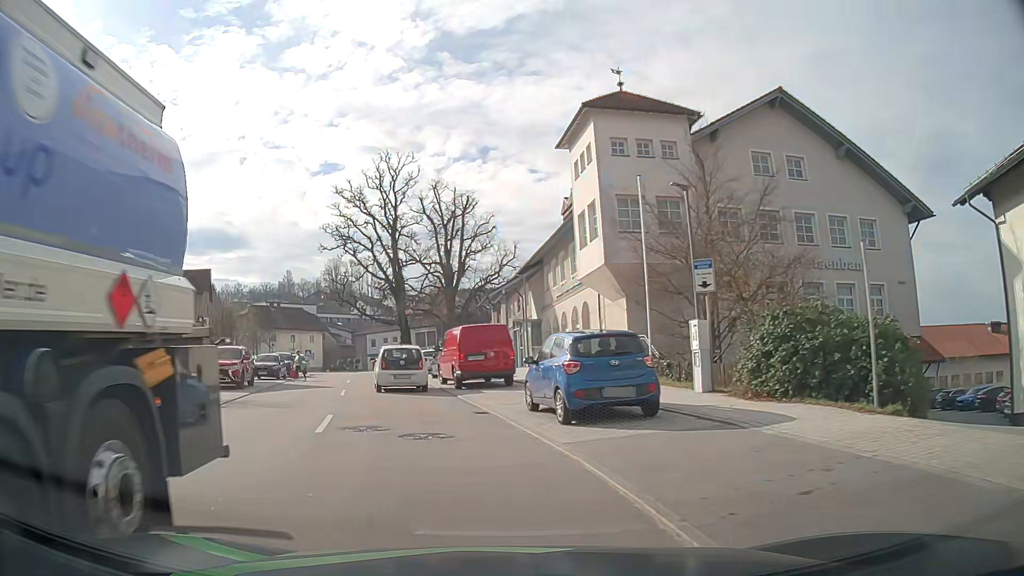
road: tertiary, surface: asphalt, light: Day
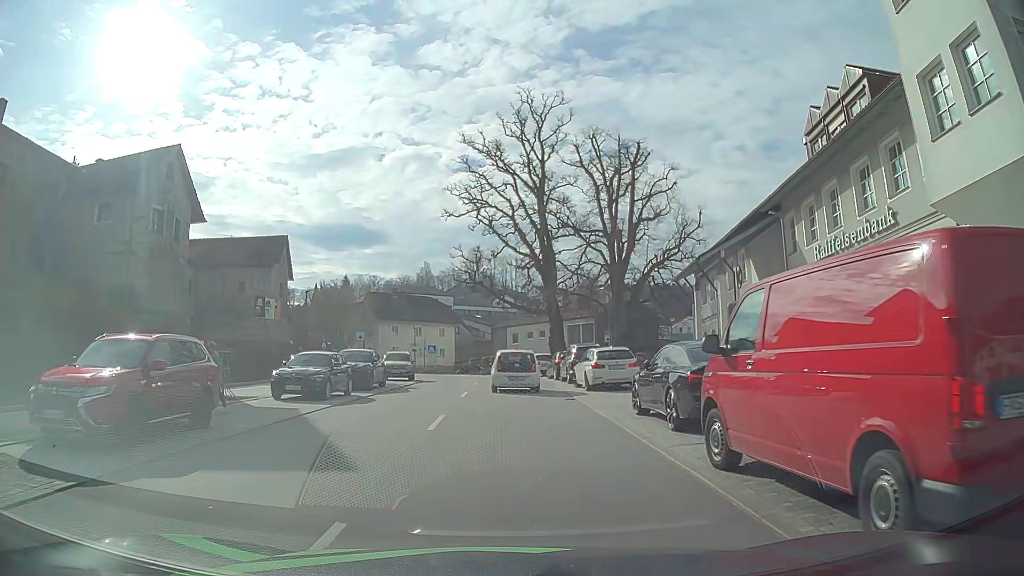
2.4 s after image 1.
(-2.8, +17.5) m; -12°
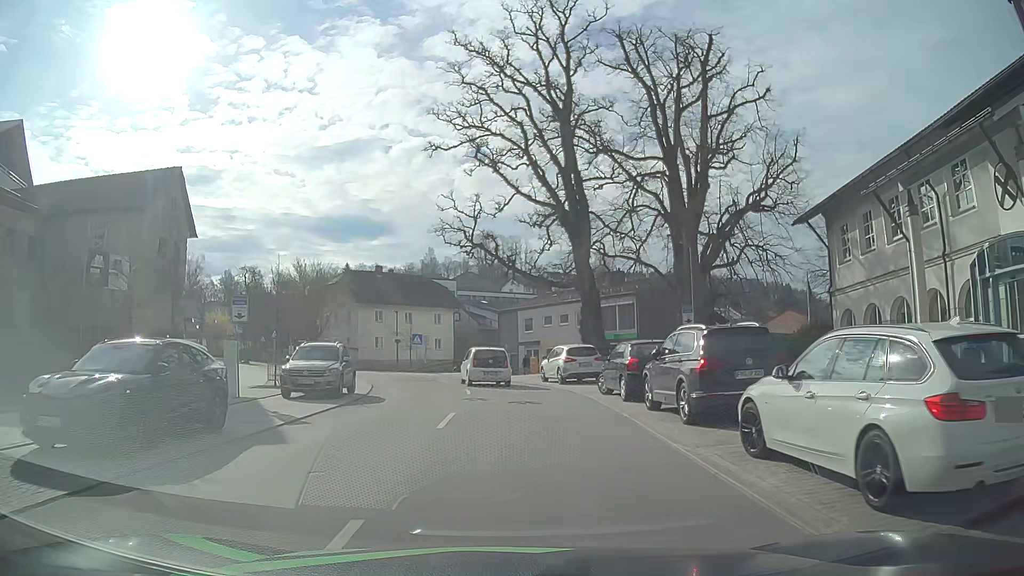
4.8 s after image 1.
(-0.3, +18.1) m; -1°
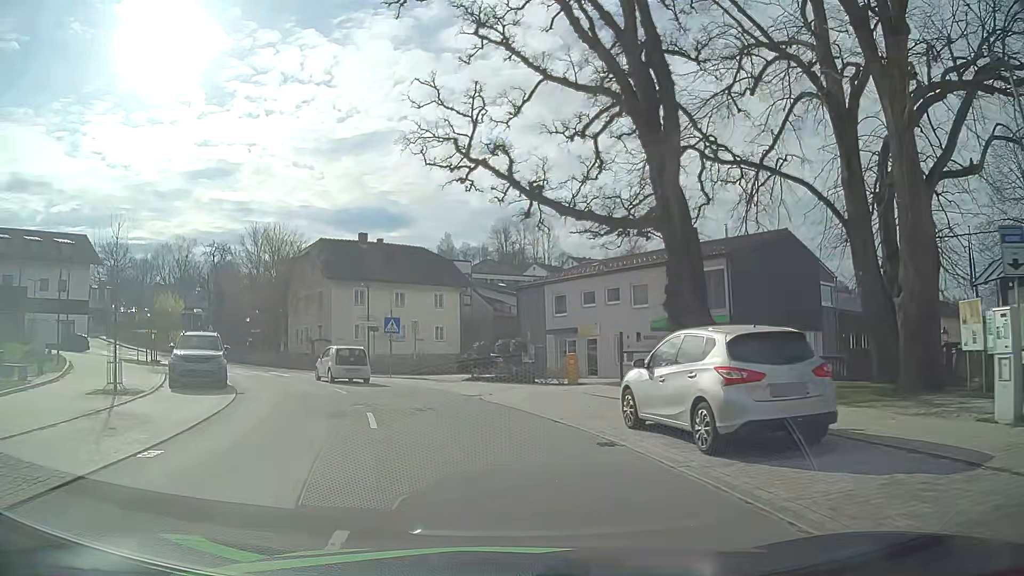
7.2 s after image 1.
(0.0, +18.3) m; -1°
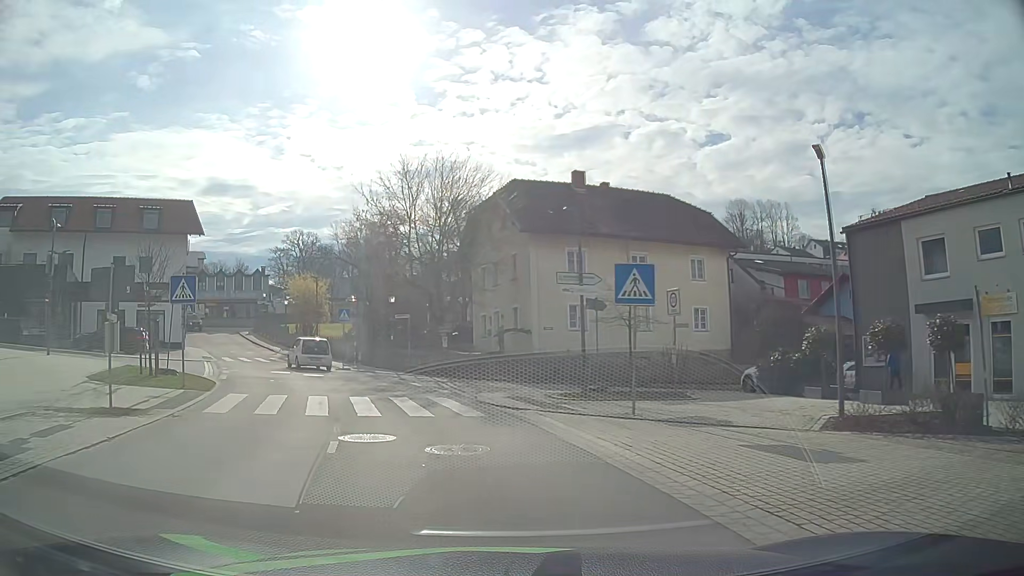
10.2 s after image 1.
(-3.2, +20.4) m; -20°
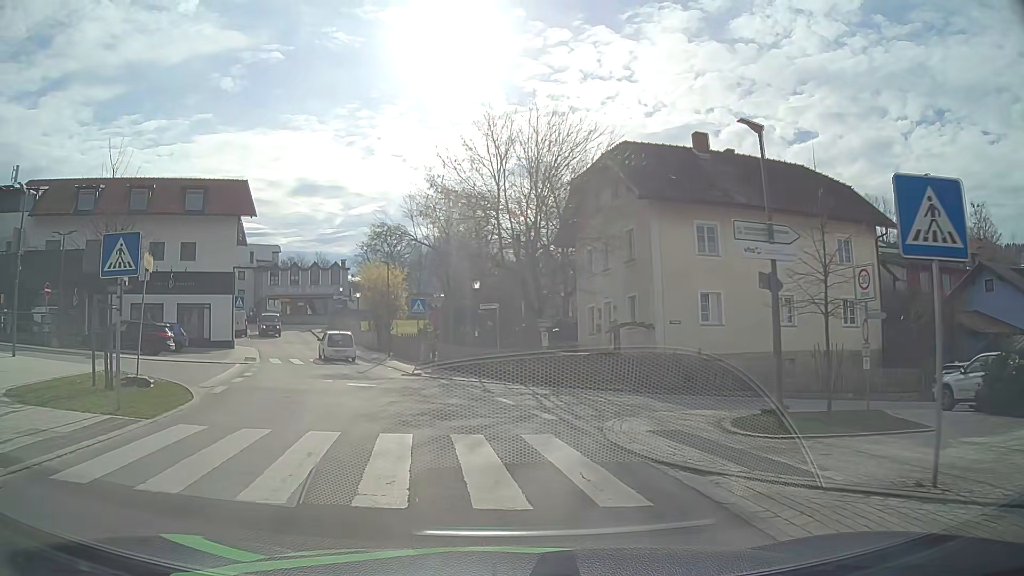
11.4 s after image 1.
(-0.6, +7.5) m; -9°
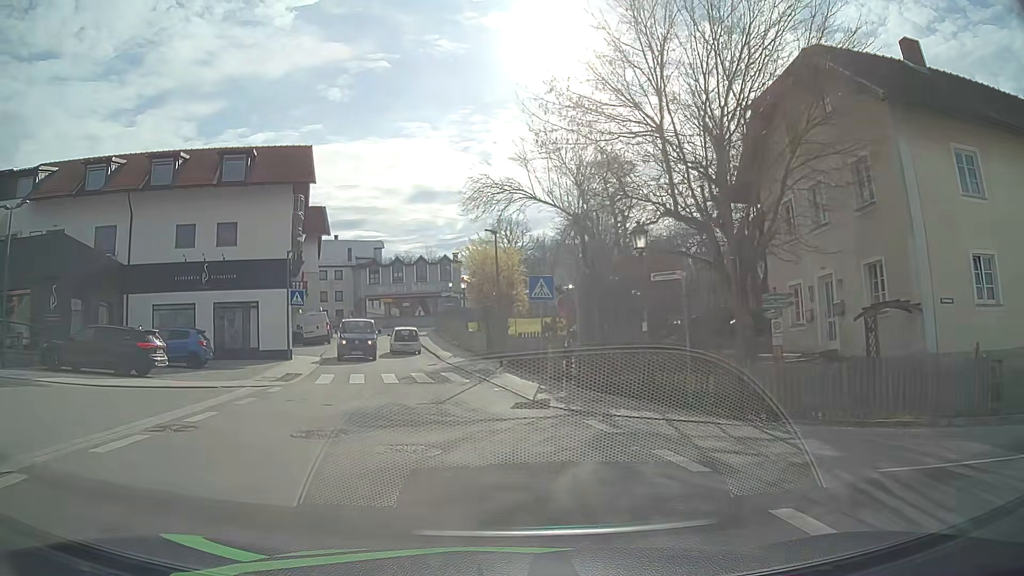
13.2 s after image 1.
(-1.0, +11.3) m; -10°
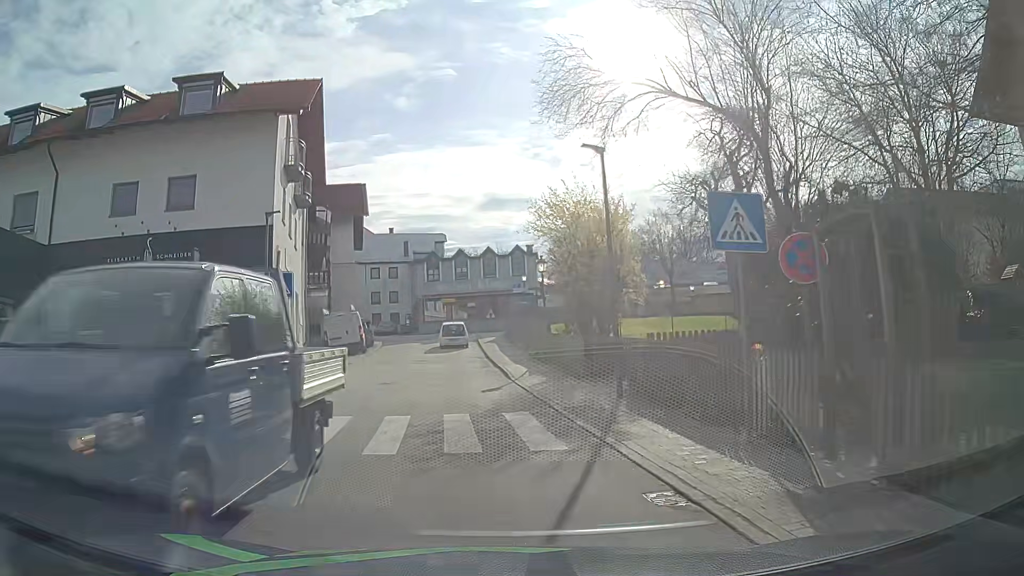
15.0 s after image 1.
(-0.7, +11.8) m; -6°
